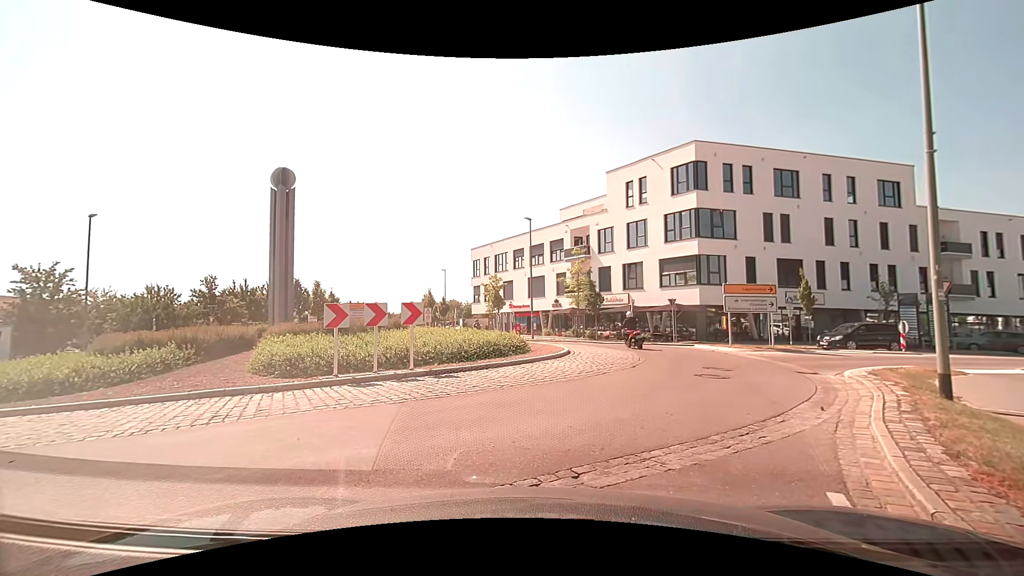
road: tertiary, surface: asphalt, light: Day
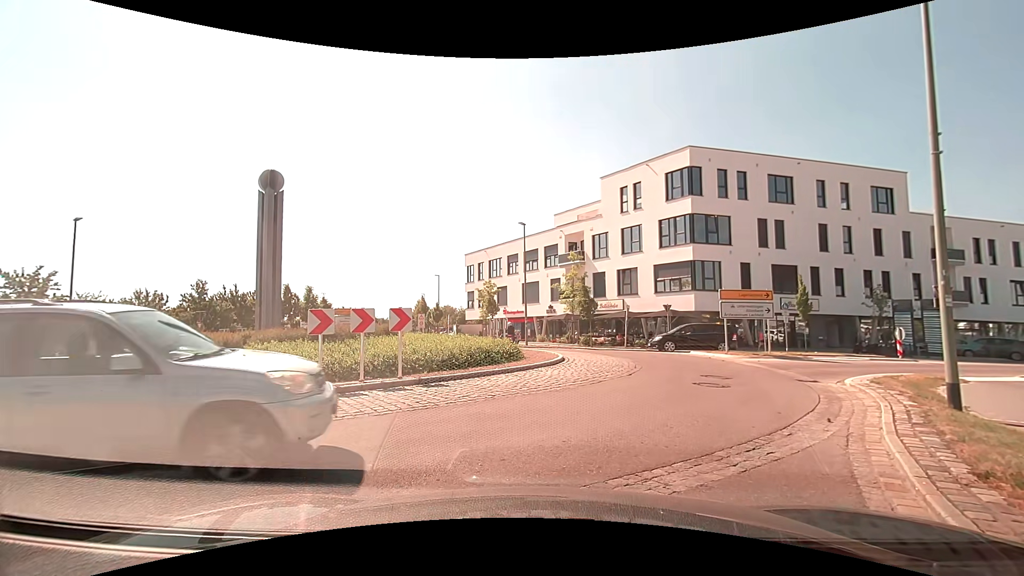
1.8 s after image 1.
(0.0, +0.4) m; 0°
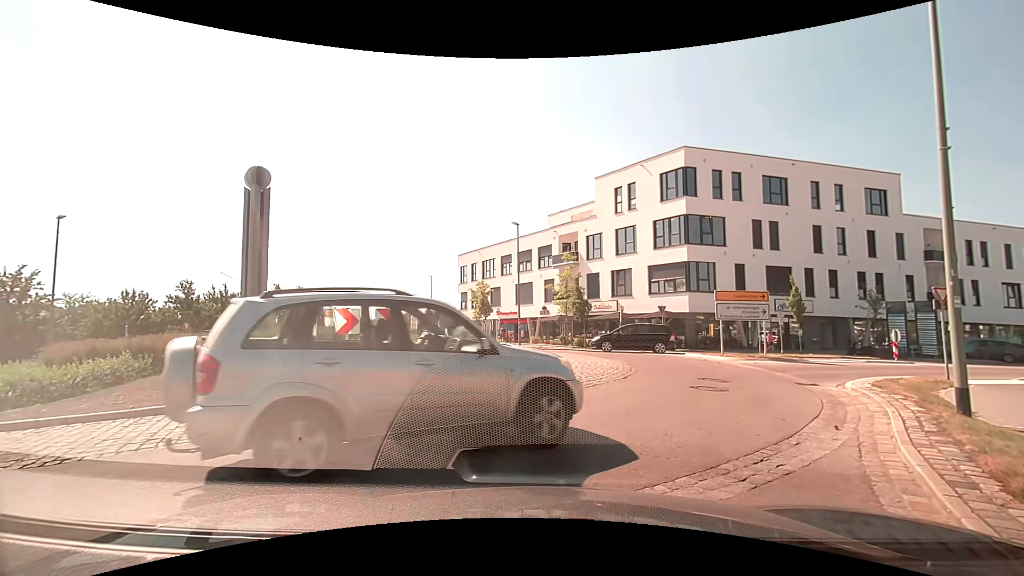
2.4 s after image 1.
(0.0, +0.5) m; 0°
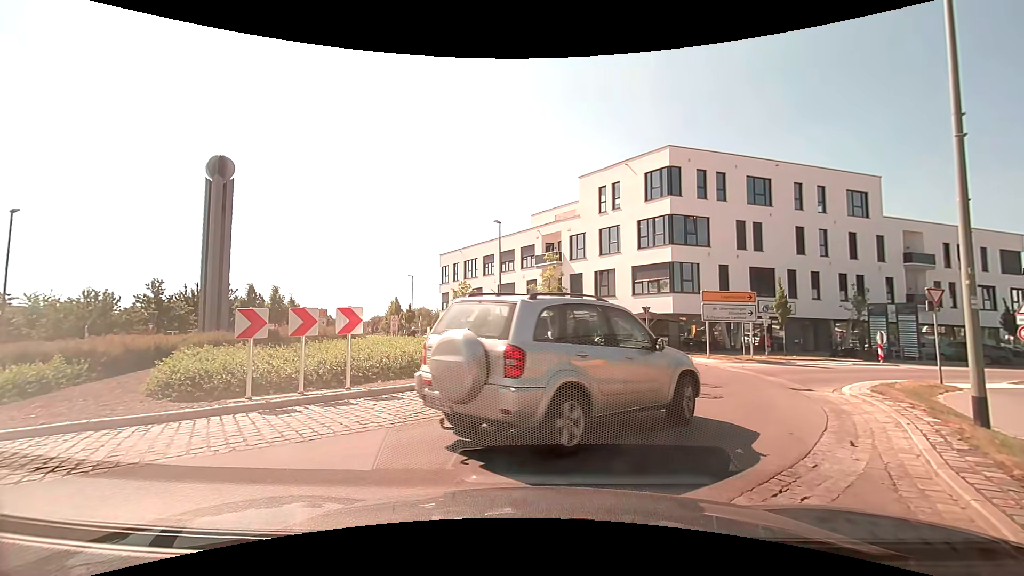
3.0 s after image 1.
(+0.1, +1.1) m; +4°
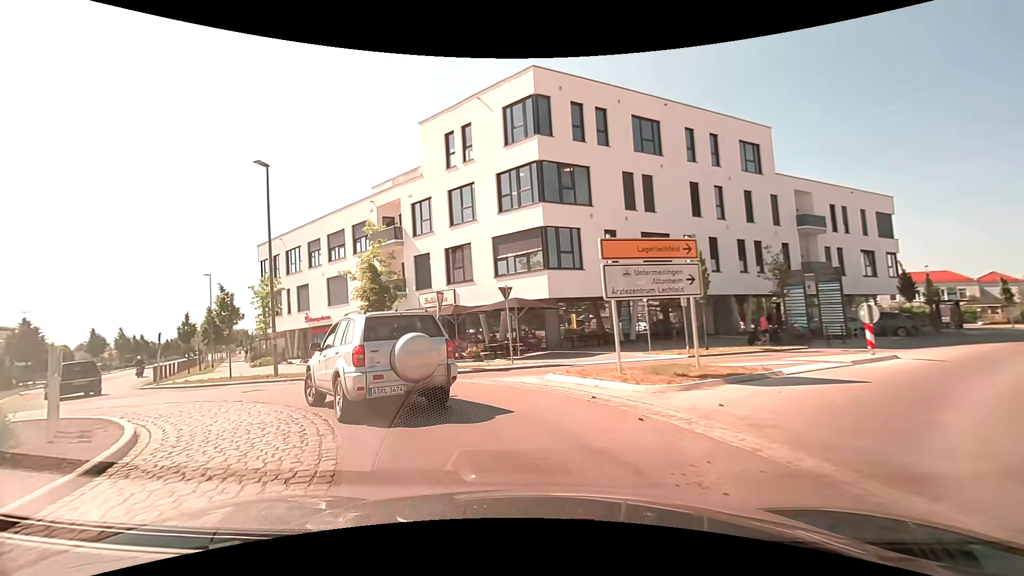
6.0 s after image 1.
(+3.2, +13.0) m; +16°
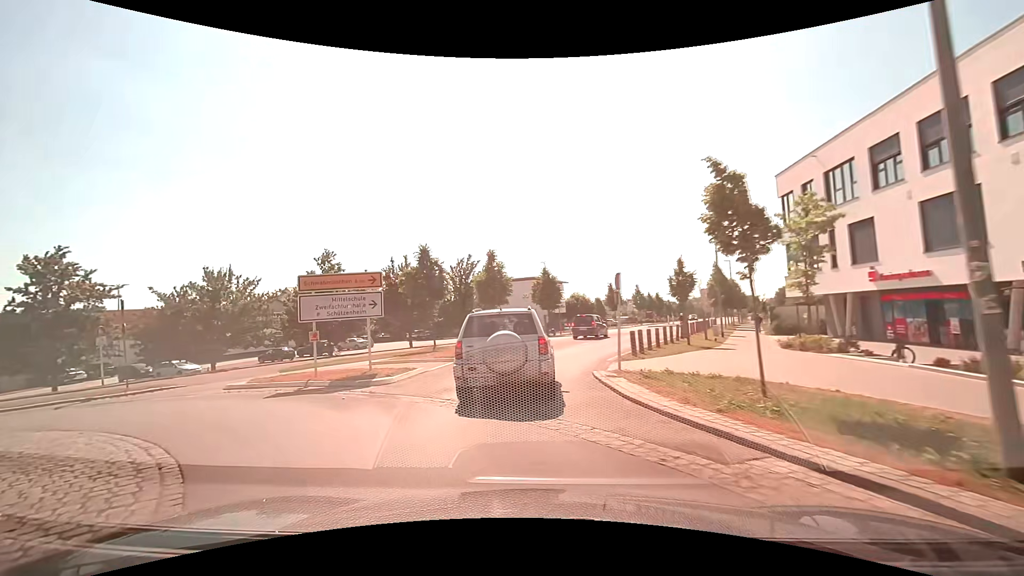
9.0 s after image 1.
(-8.2, +14.8) m; -54°
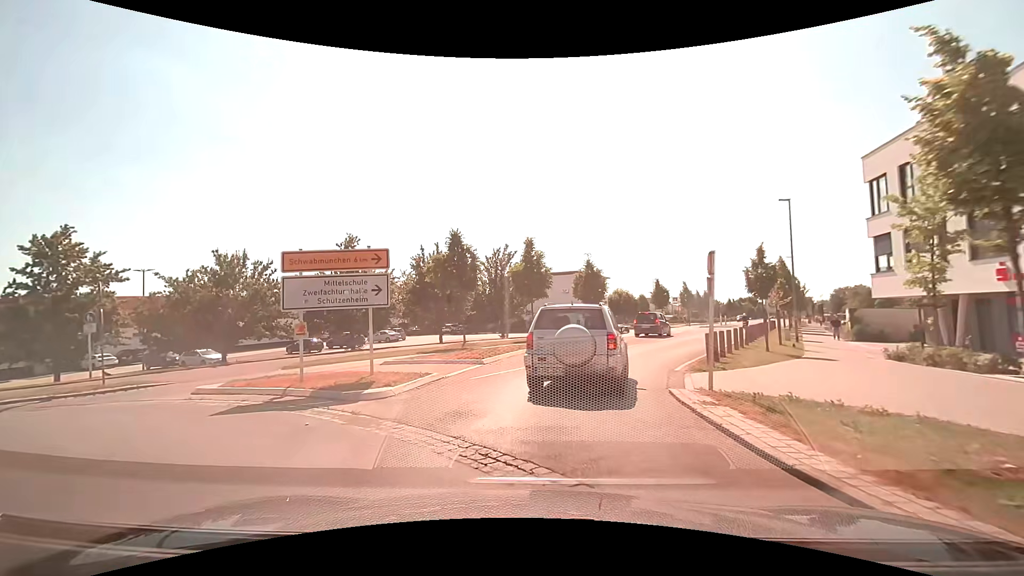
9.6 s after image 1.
(-0.3, +3.6) m; -8°
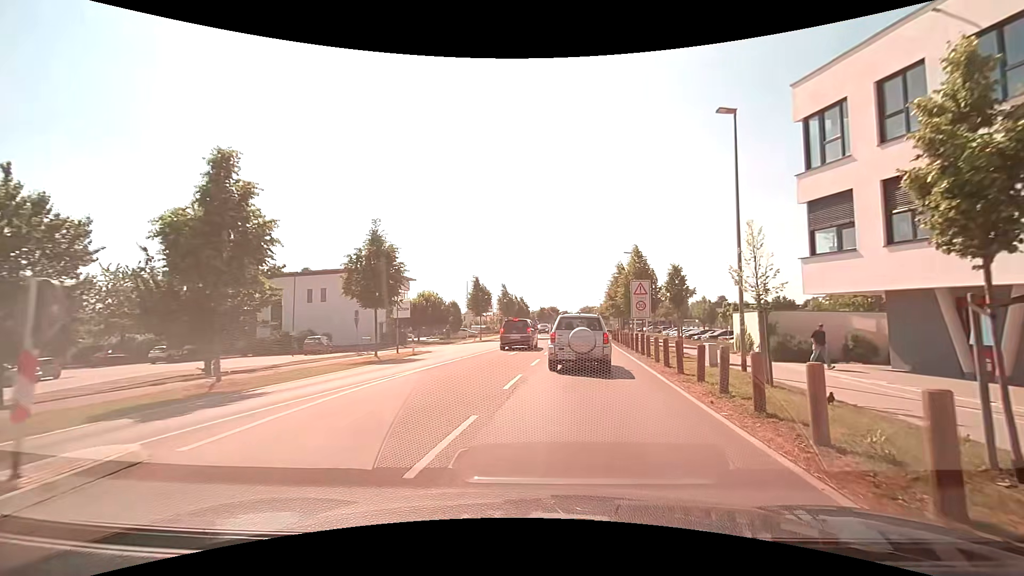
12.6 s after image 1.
(+2.9, +18.1) m; +23°
(+1, +10) (+2, +20) (+3, +30) (+4, +40) (+5, +50) (+6, +60) (+7, +70) (+9, +79) (+10, +89) (+11, +99) m
